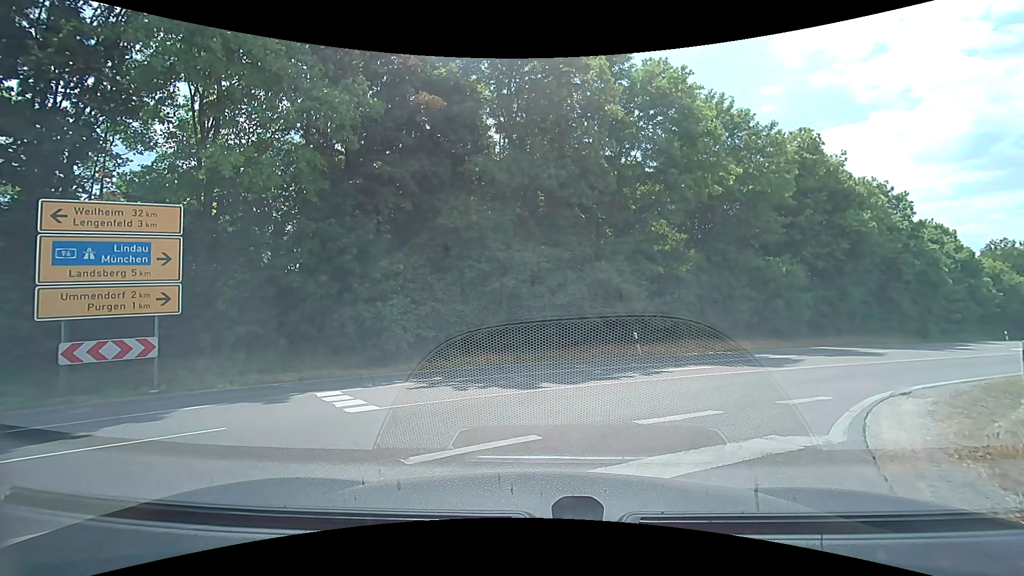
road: tertiary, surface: asphalt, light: Day
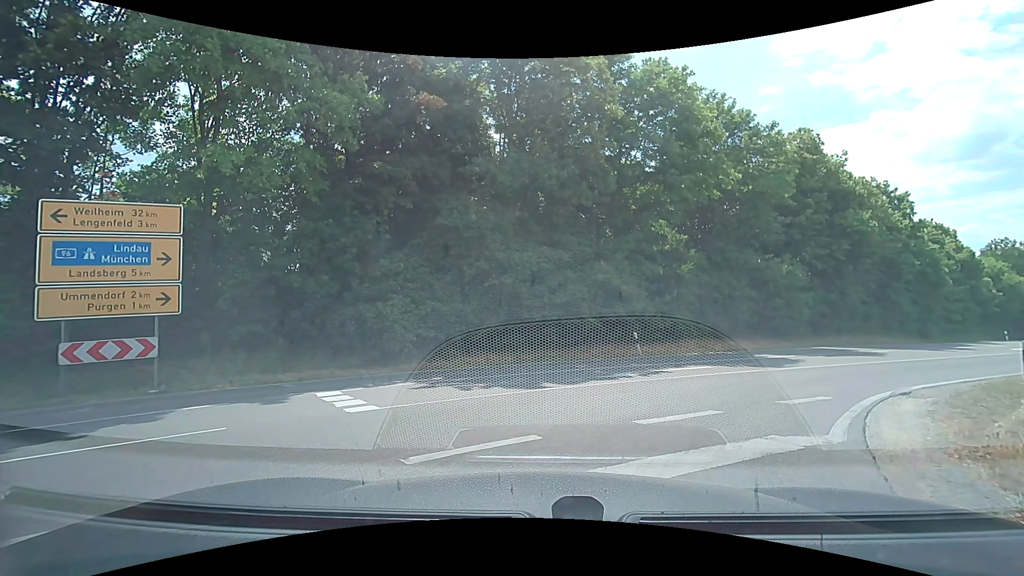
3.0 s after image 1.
(0.0, 0.0) m; 0°
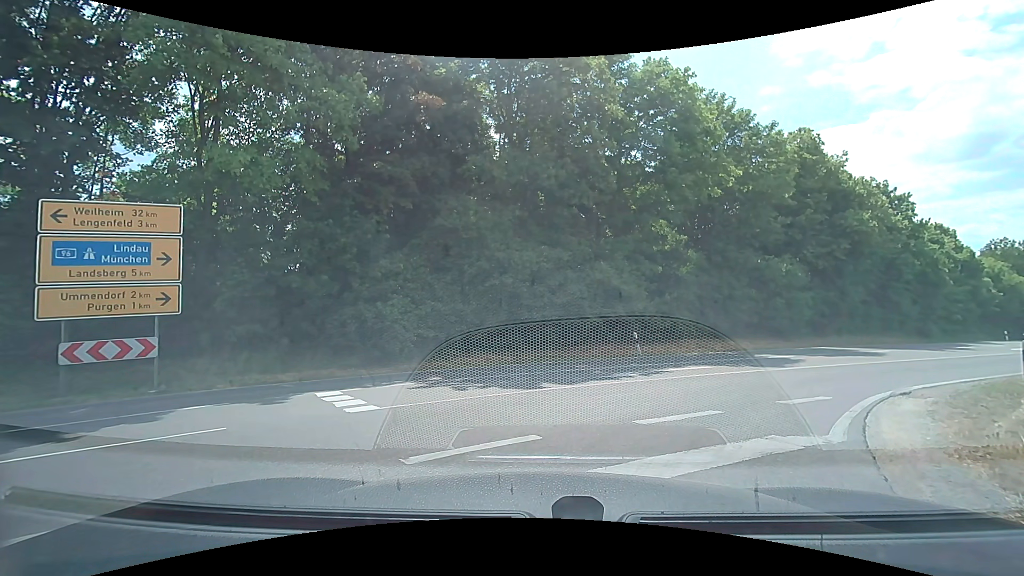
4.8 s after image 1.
(0.0, 0.0) m; 0°
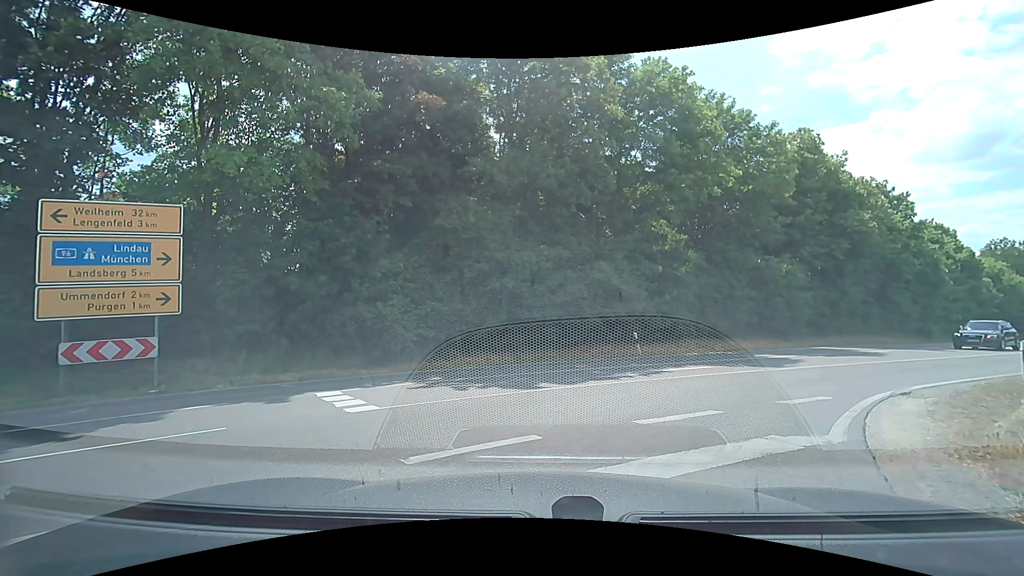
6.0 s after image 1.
(0.0, 0.0) m; 0°
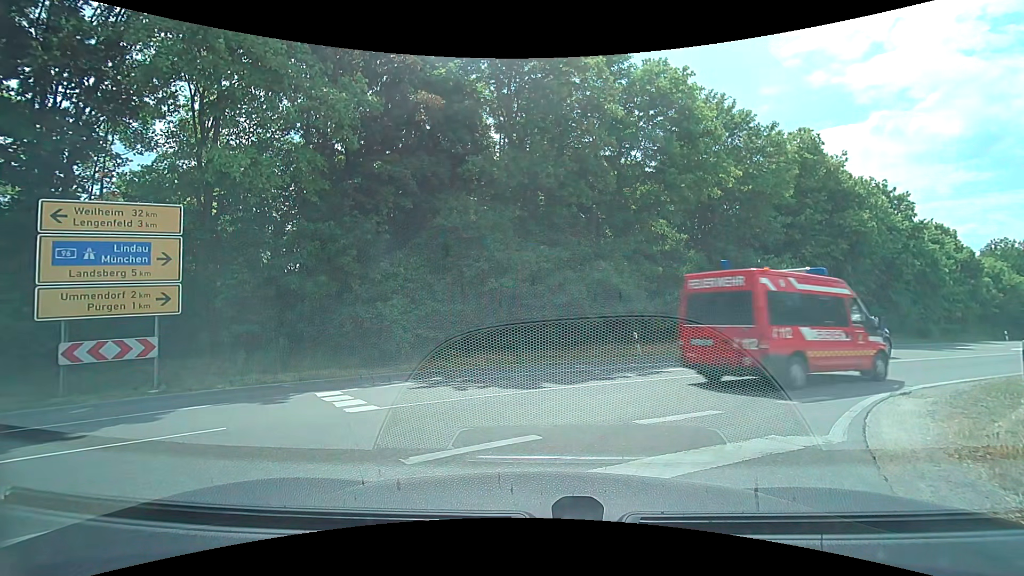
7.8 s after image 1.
(0.0, 0.0) m; 0°
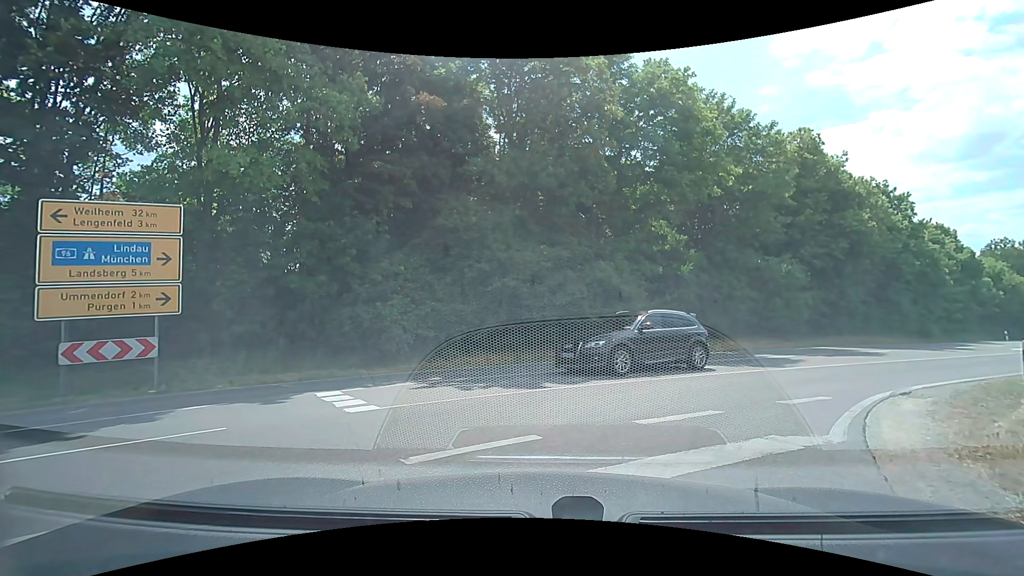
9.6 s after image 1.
(0.0, 0.0) m; 0°
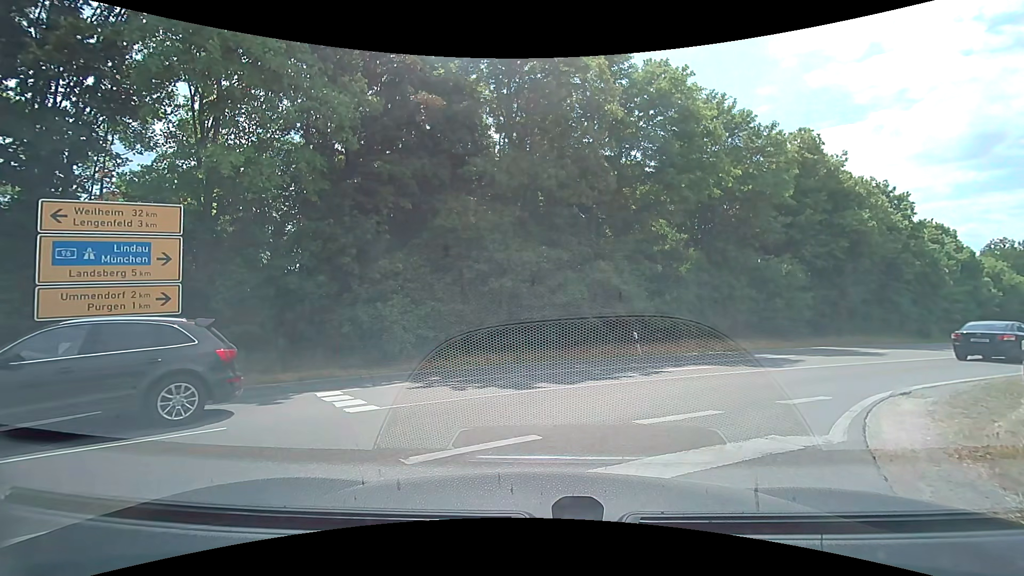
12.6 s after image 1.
(0.0, 0.0) m; 0°
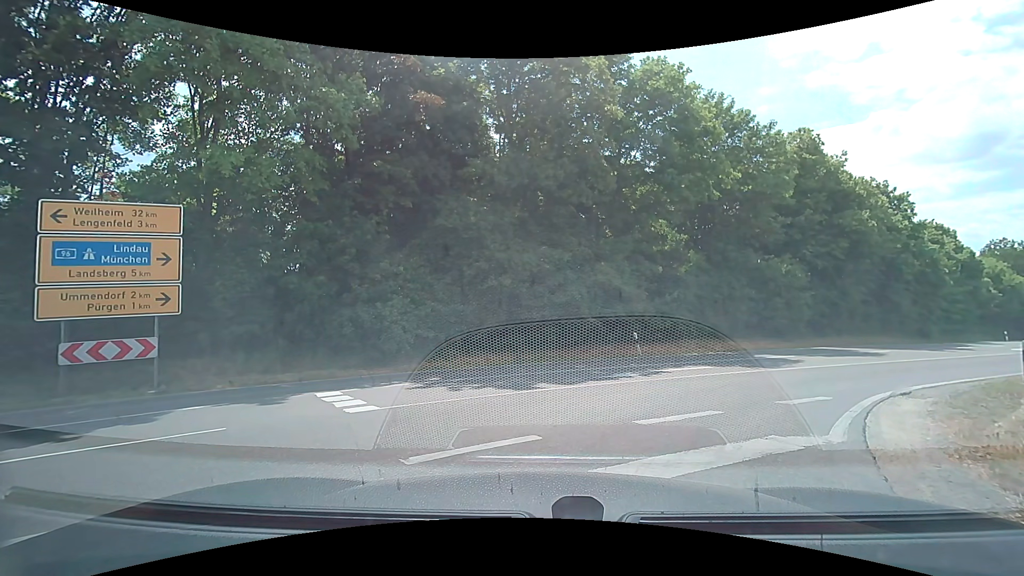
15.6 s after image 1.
(0.0, 0.0) m; 0°
(+2, +10) (+10, +16) (+18, +22) (+26, +27) (+34, +33) (+43, +39) (+51, +45) (+59, +51) (+67, +56) (+75, +63) m
